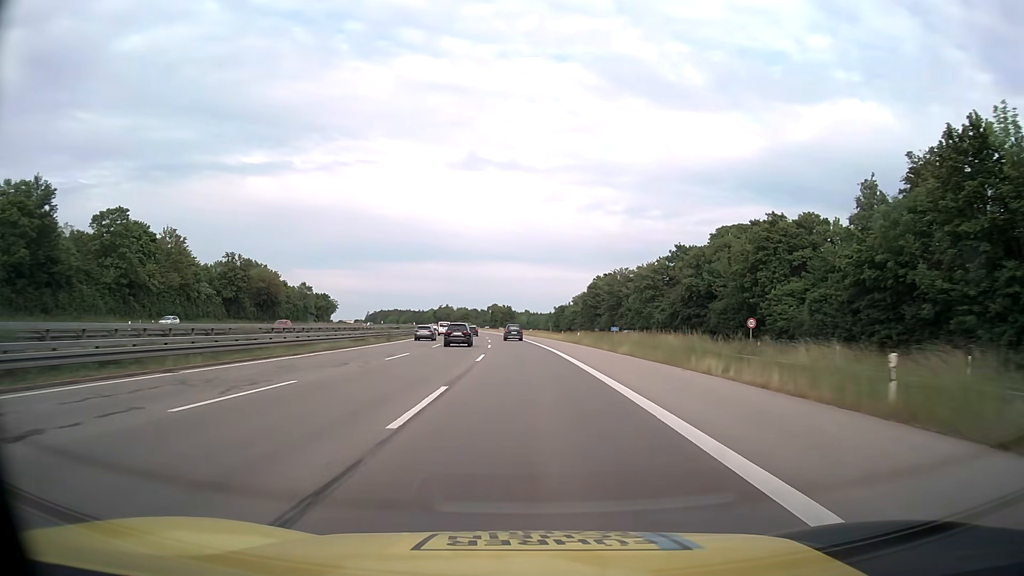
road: motorway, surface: asphalt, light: Day
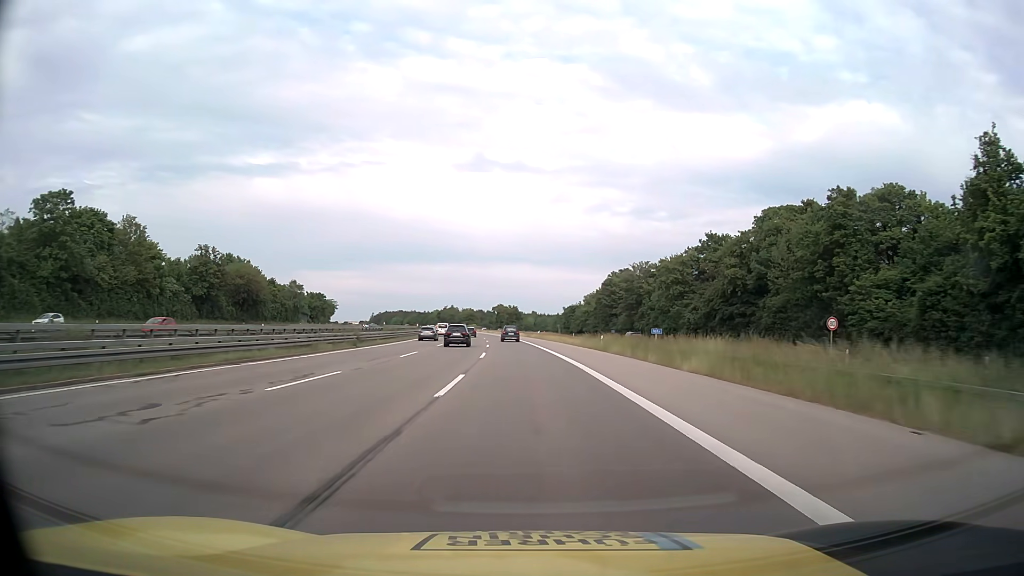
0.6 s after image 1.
(-0.1, +13.7) m; -1°
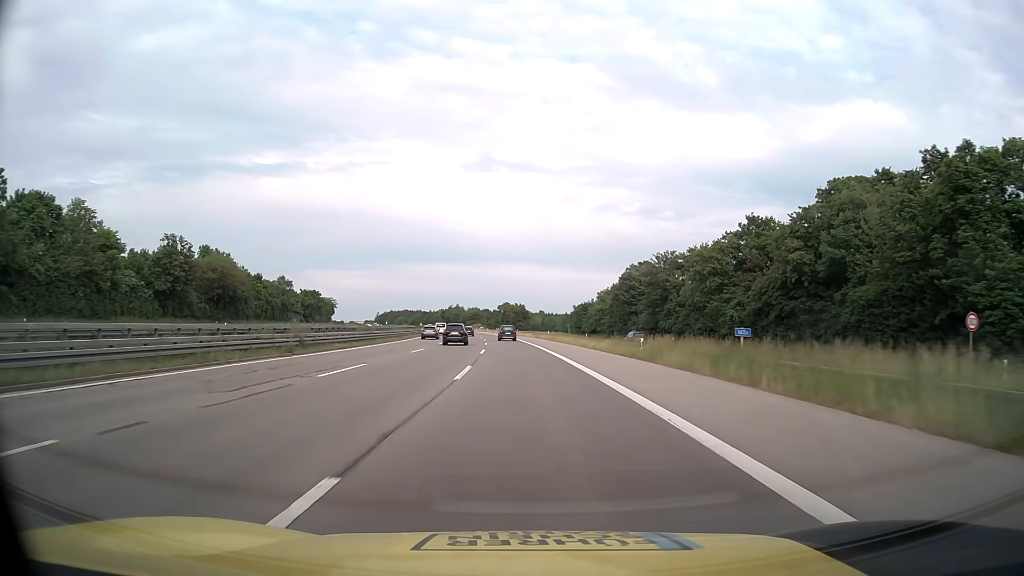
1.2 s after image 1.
(-0.1, +13.7) m; -1°
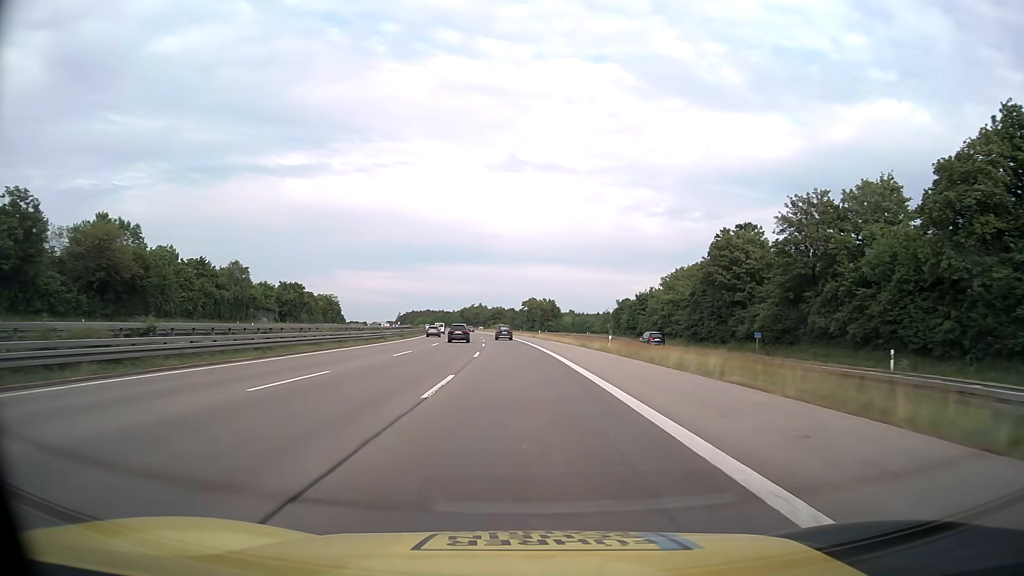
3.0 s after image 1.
(-0.7, +41.2) m; -2°
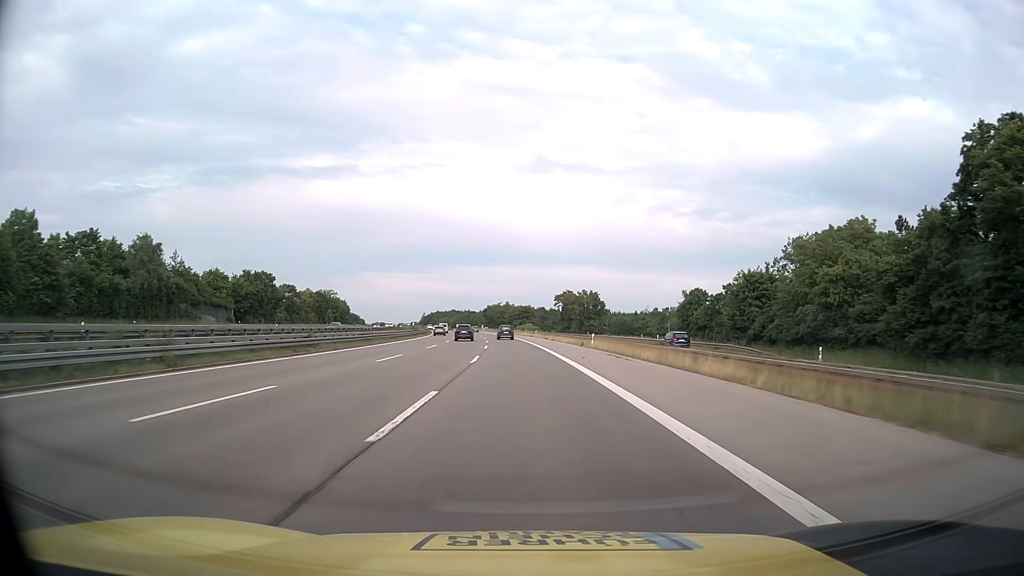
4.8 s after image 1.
(-1.0, +41.2) m; -3°
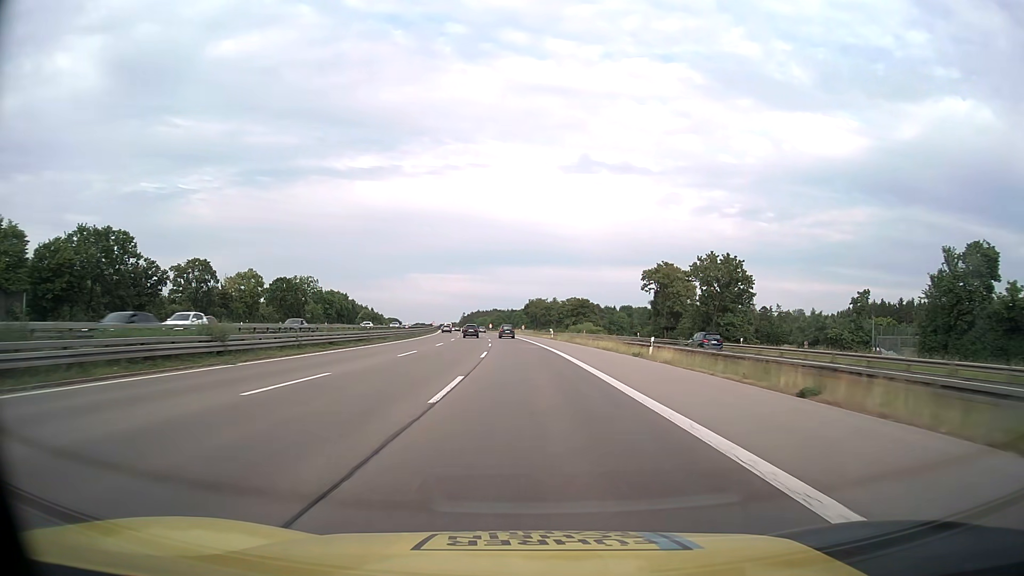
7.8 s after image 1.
(-2.4, +68.5) m; -4°
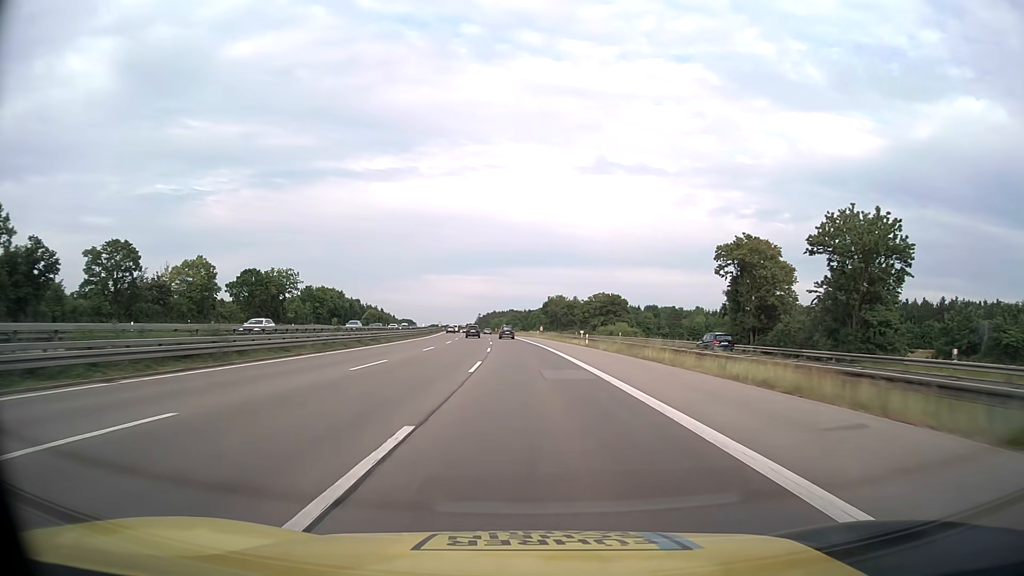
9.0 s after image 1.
(-0.4, +27.4) m; -2°
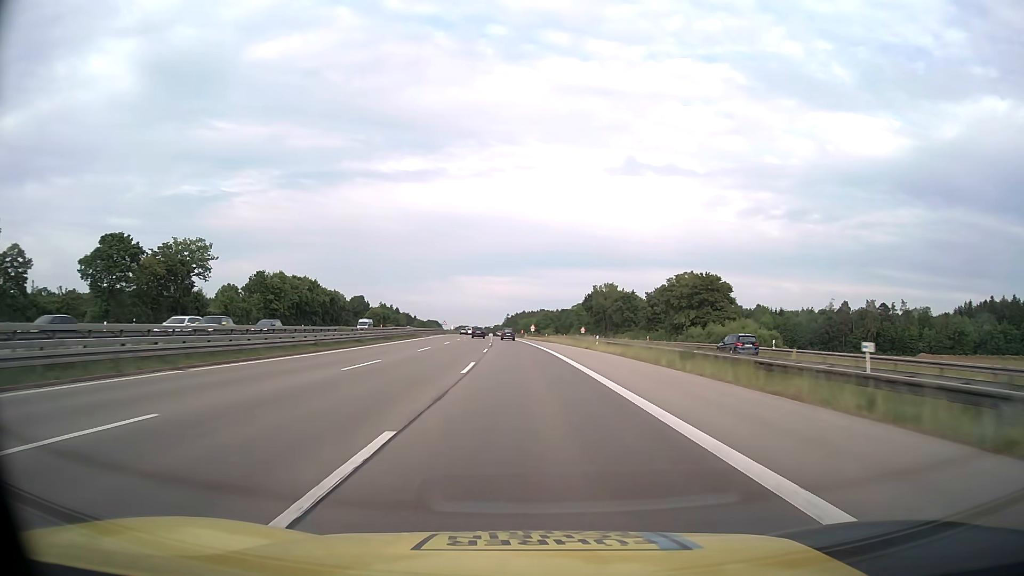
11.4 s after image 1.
(-1.2, +54.7) m; -2°
(0, +10) (0, +20) (0, +30) (-1, +40) (-1, +50) (-1, +60) (-2, +70) (-2, +80) (-3, +90) (-3, +100) m
